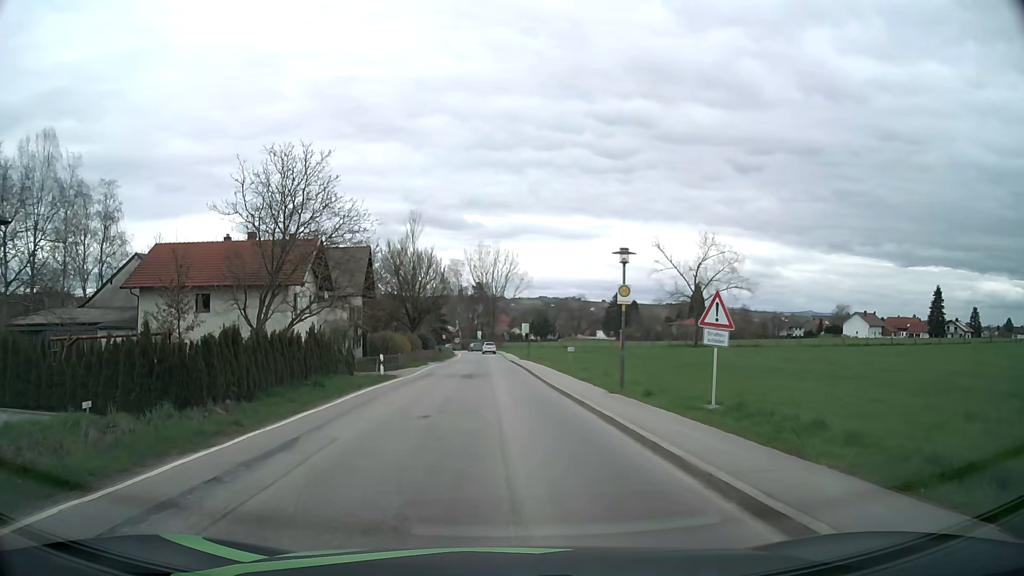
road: secondary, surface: asphalt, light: Day
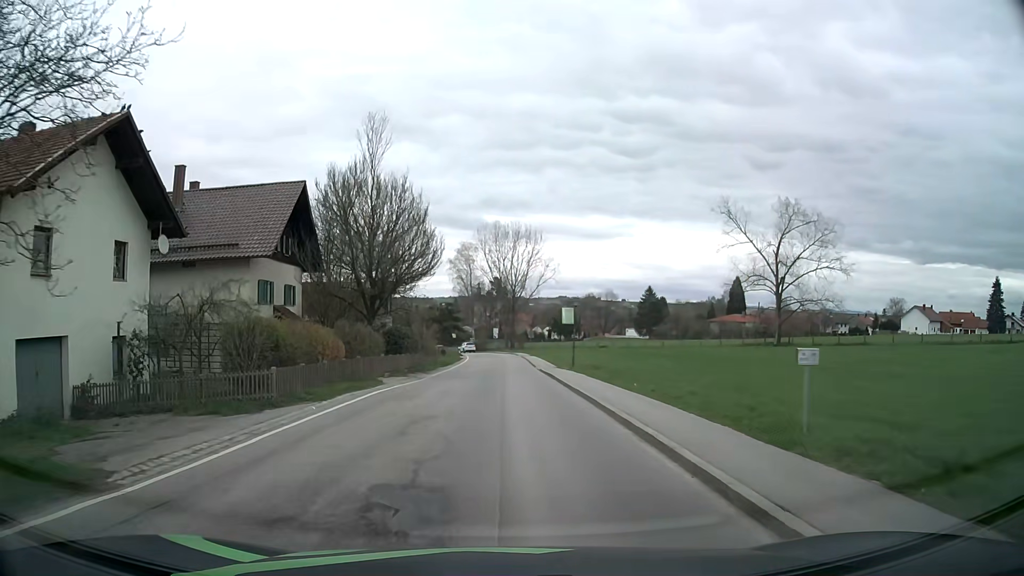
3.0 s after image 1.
(-0.4, +25.3) m; -2°
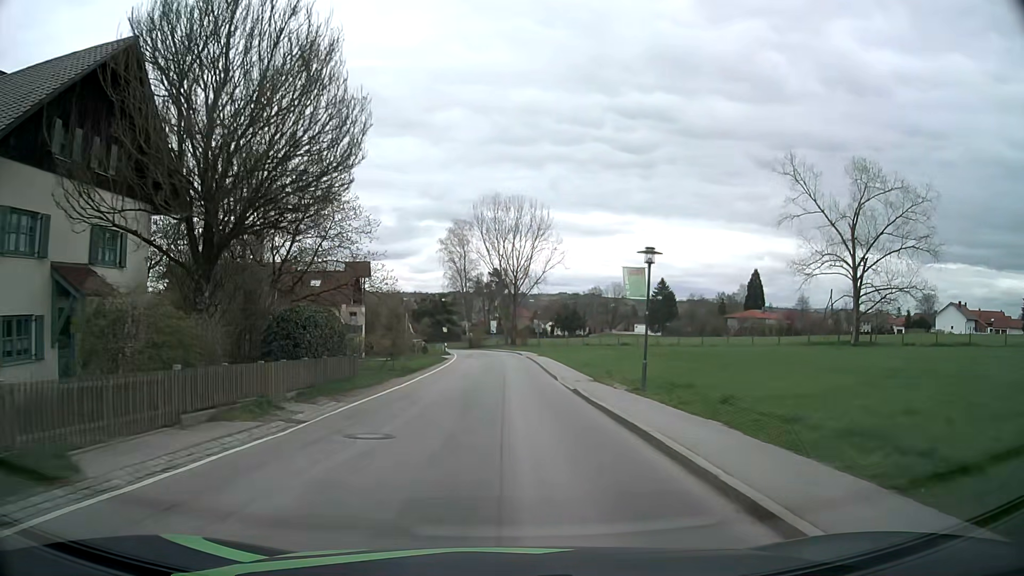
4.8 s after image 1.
(+0.1, +18.5) m; +1°
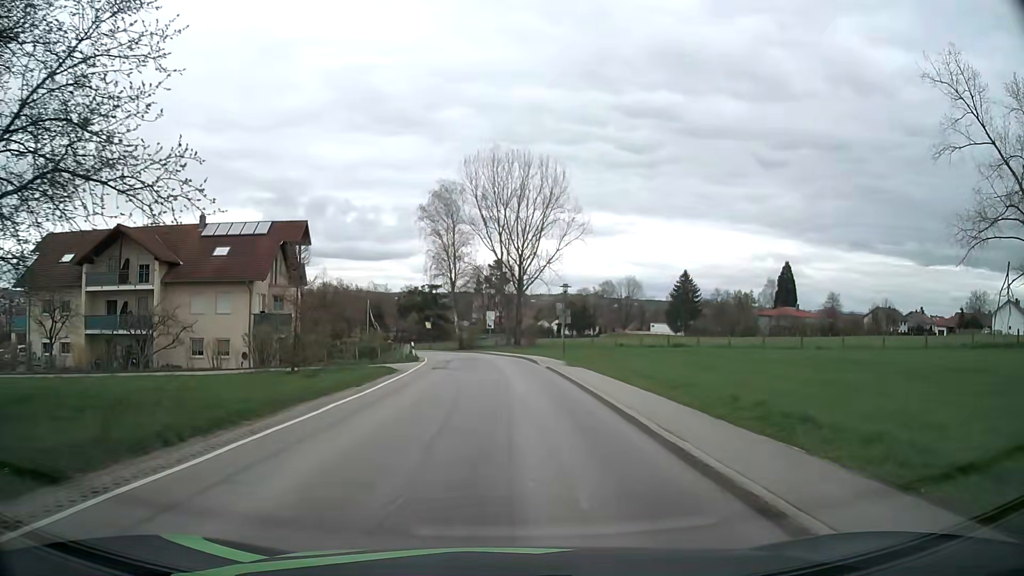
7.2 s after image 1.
(-0.3, +24.9) m; -1°
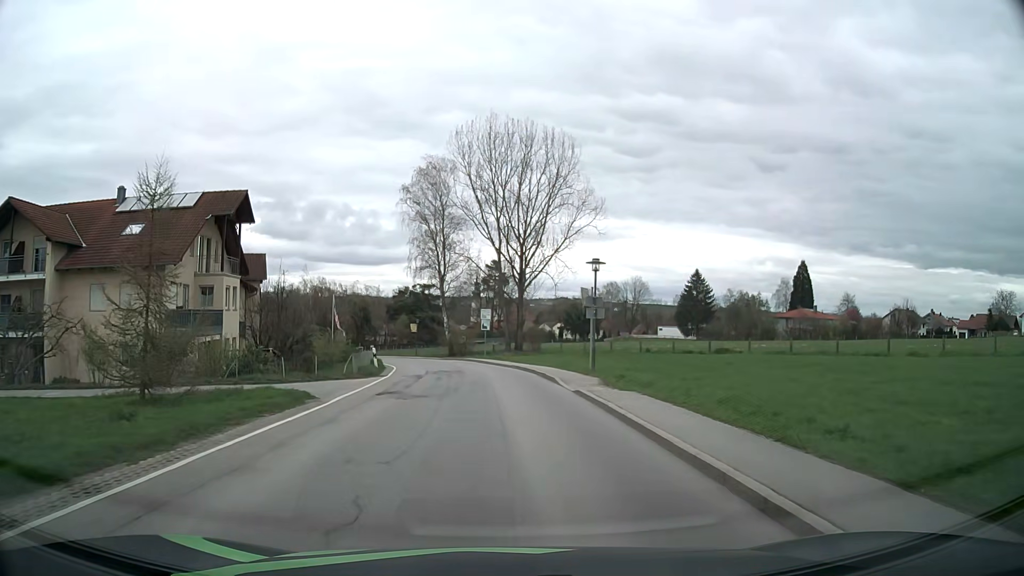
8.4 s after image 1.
(+0.1, +12.2) m; 0°
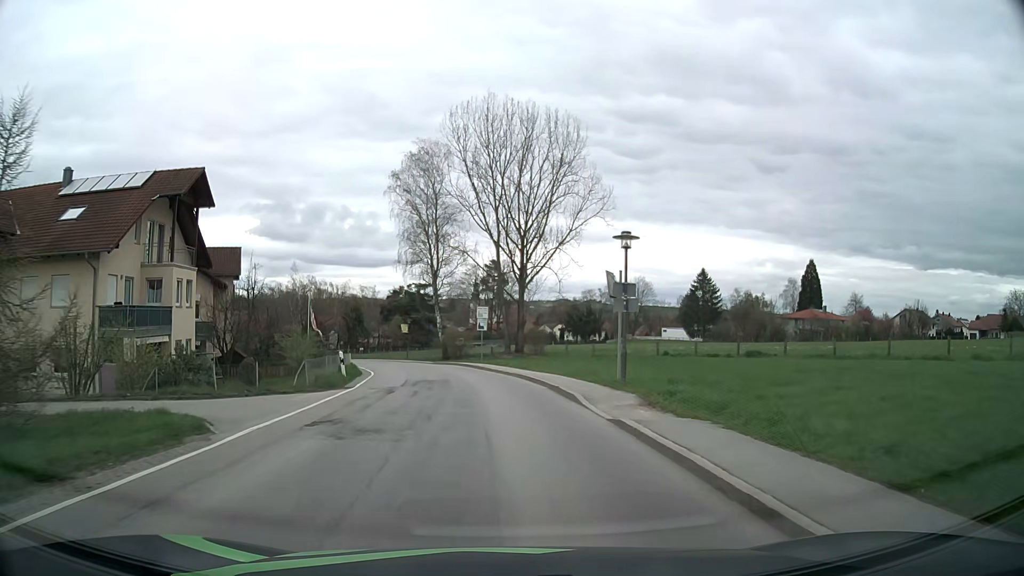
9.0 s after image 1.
(0.0, +6.0) m; 0°
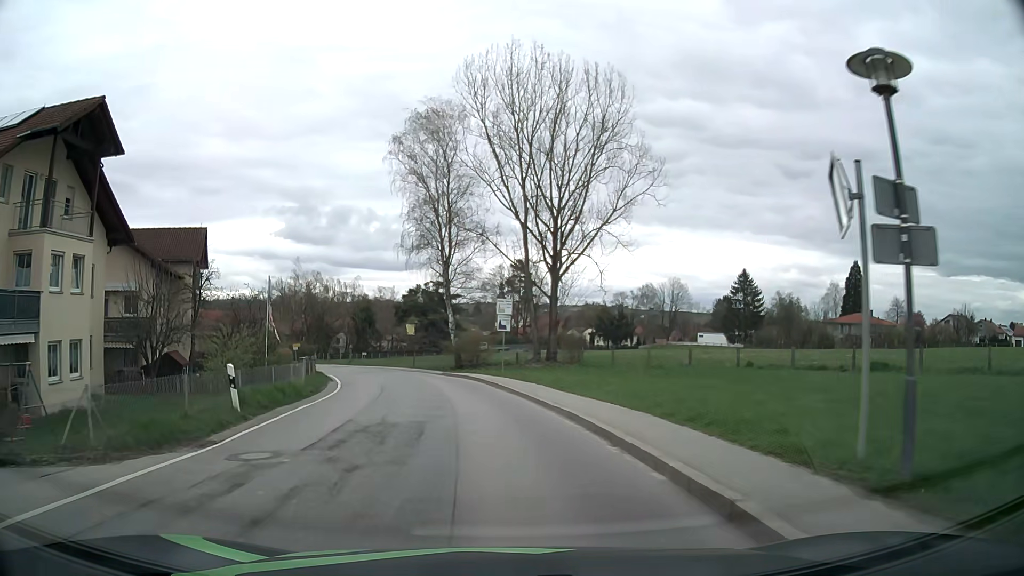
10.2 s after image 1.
(-0.1, +11.8) m; -2°
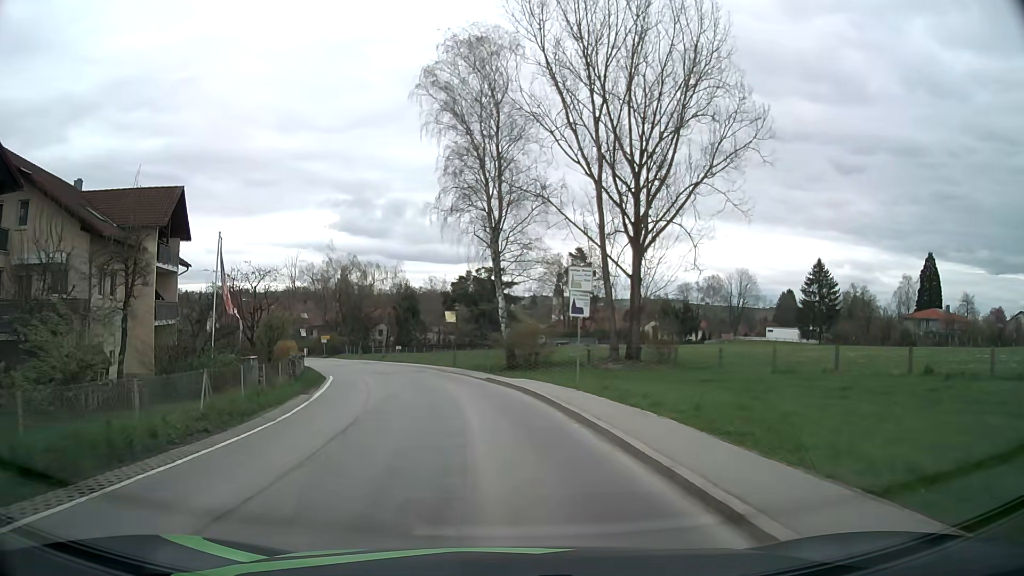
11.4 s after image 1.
(-0.5, +11.6) m; -5°
(0, +10) (-1, +20) (-3, +30) (-6, +39) (-9, +49) (-13, +58) (-18, +66) (-24, +75) (-31, +82) (-38, +89) m
